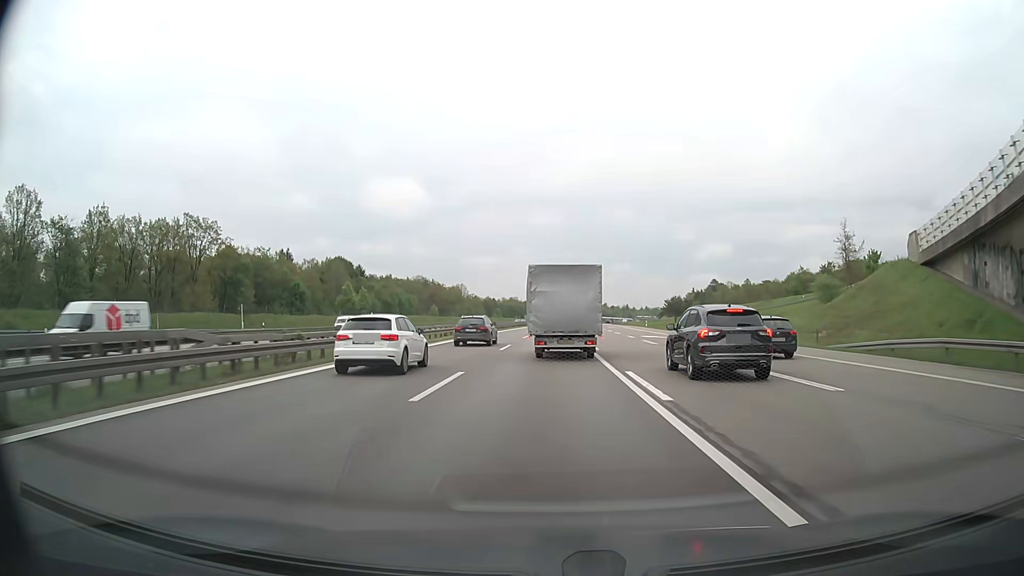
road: motorway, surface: asphalt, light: Day
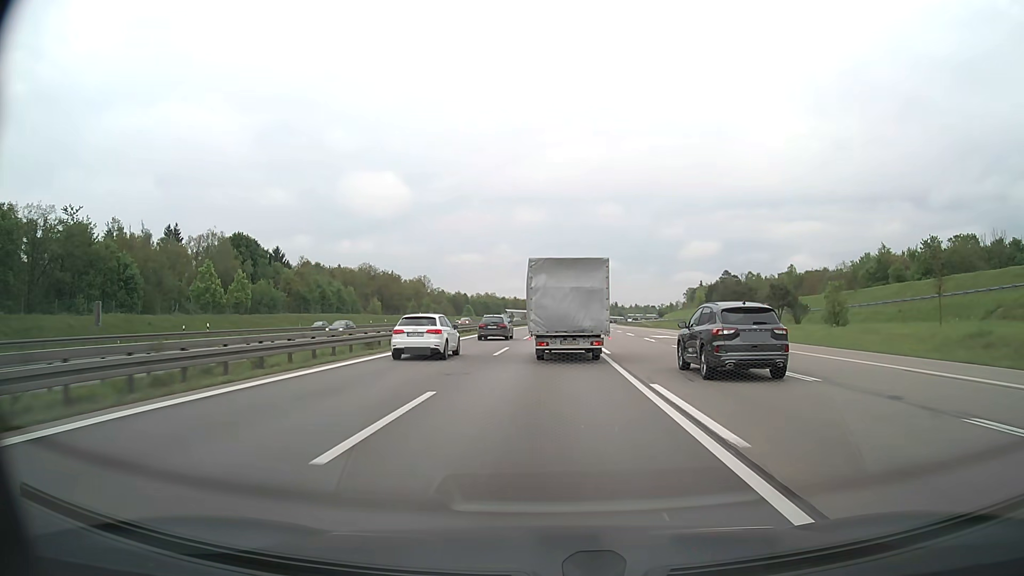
(+0.6, +58.7) m; +1°
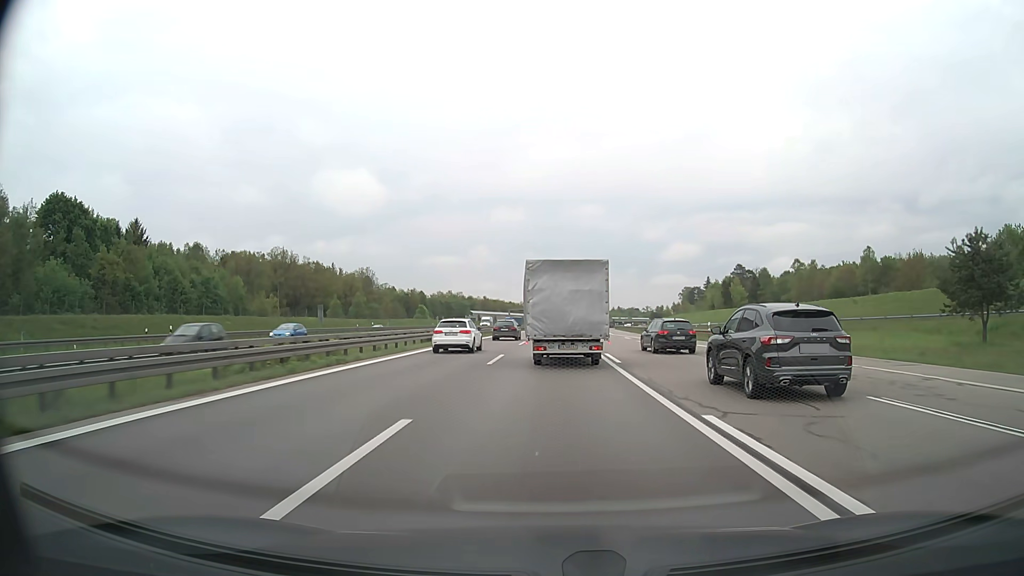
(+0.8, +56.9) m; +2°
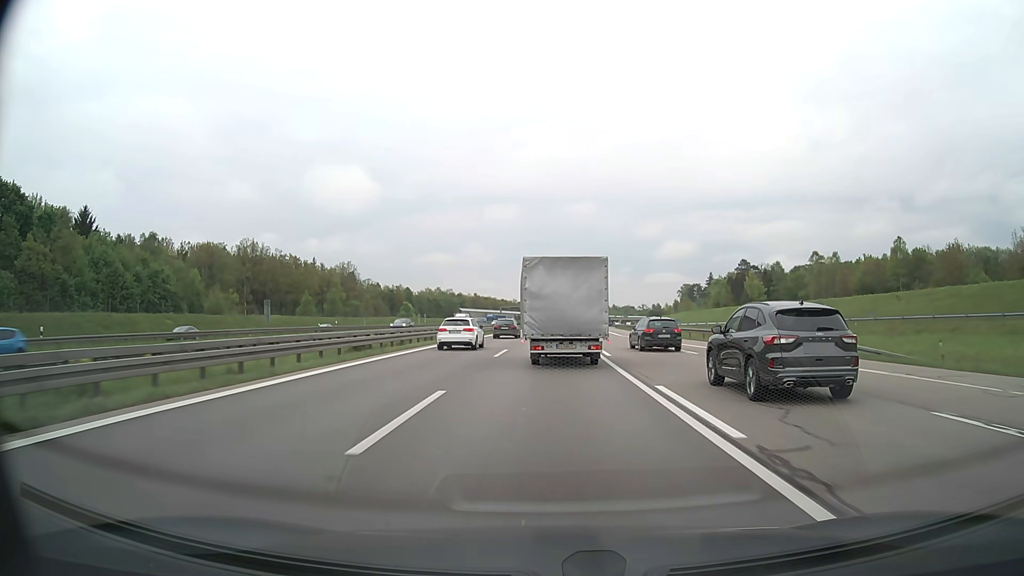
(+0.1, +14.4) m; +1°
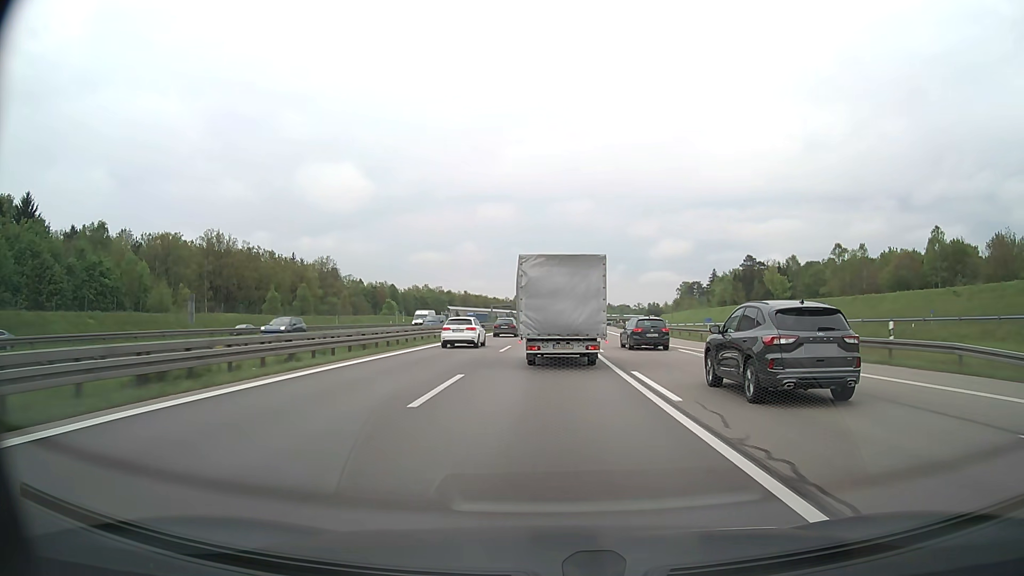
(+0.1, +14.4) m; +1°
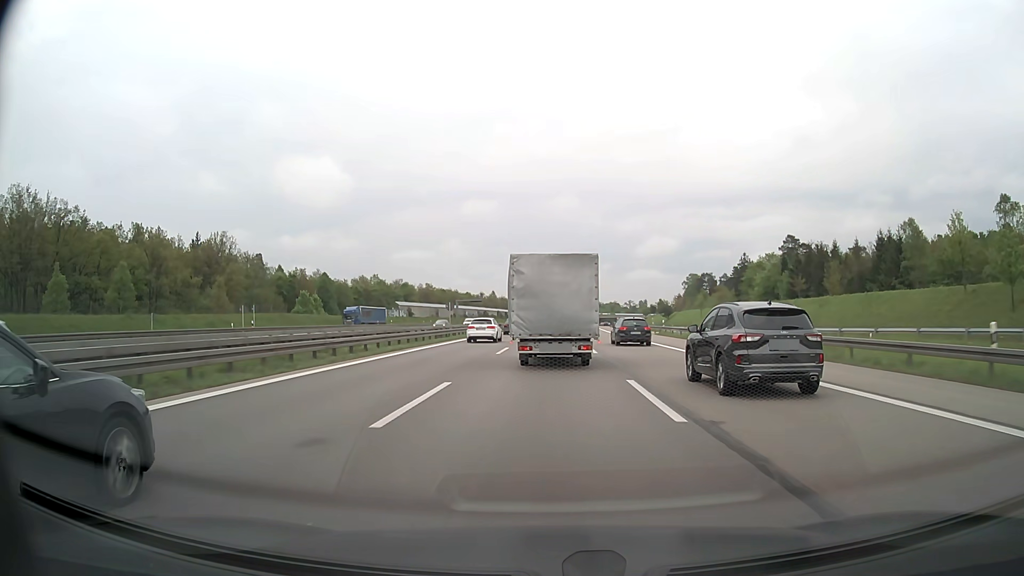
(+0.7, +55.9) m; +1°
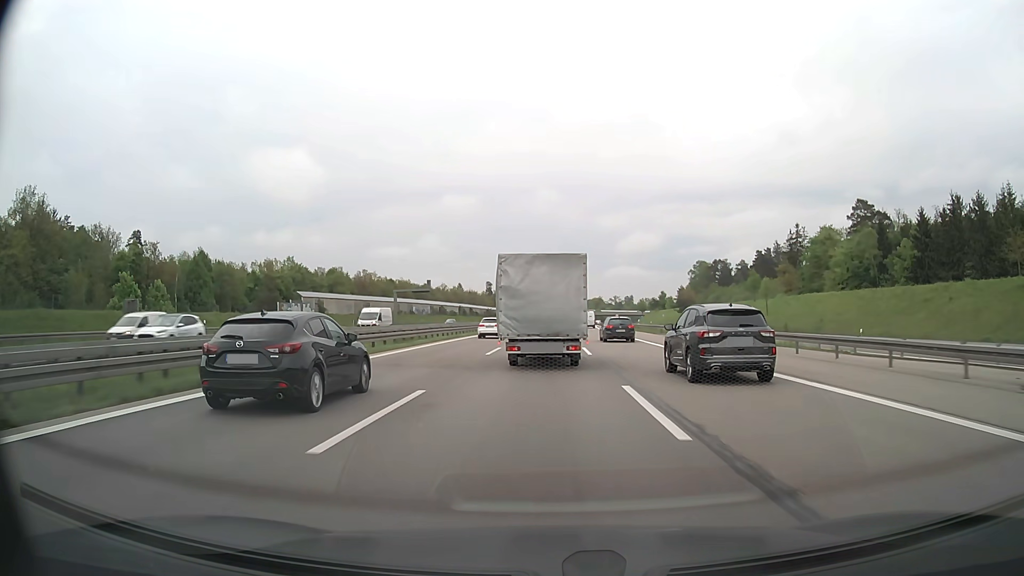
(+0.9, +55.7) m; +2°
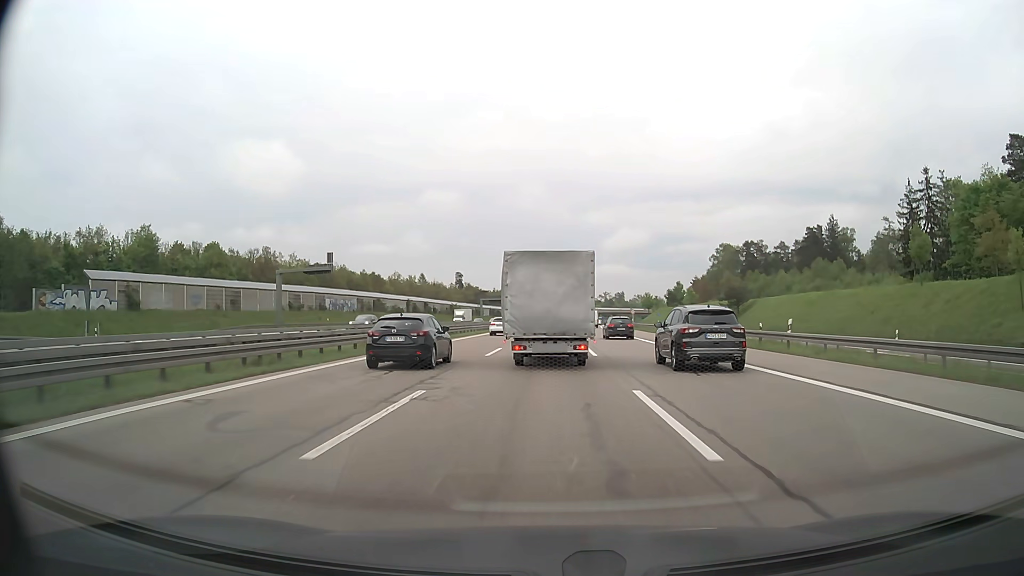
(+0.4, +55.2) m; +1°
(0, +10) (0, +20) (0, +30) (0, +40) (+1, +50) (+1, +60) (+1, +70) (+1, +80) (+2, +90) (+3, +100) m
